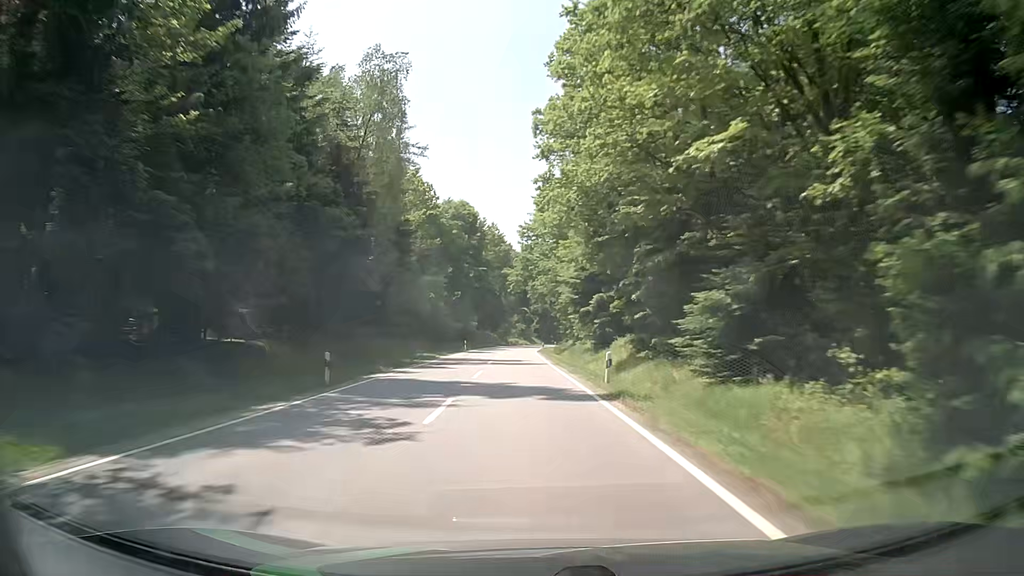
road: tertiary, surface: asphalt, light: Day
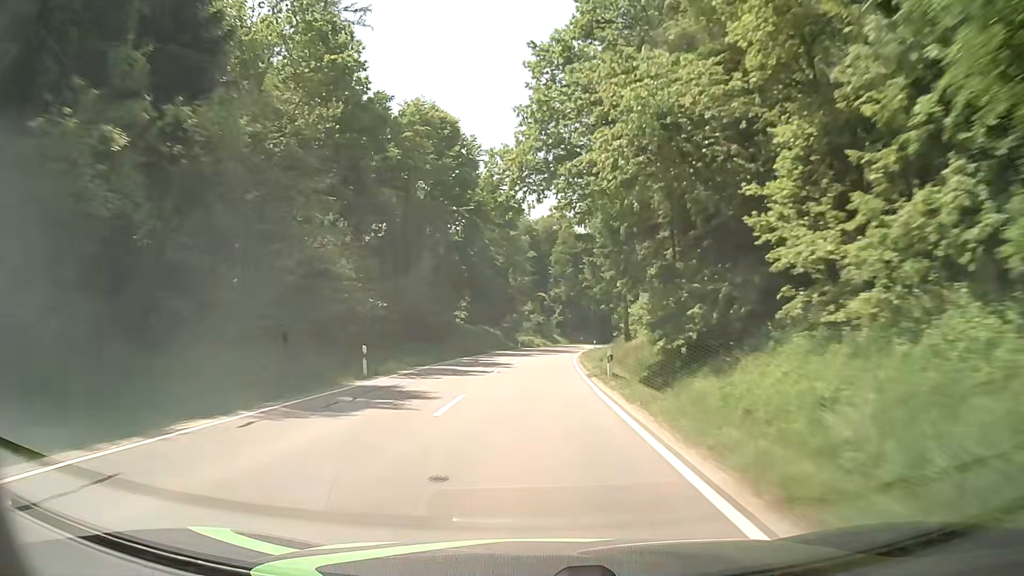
(-1.2, +47.1) m; -2°
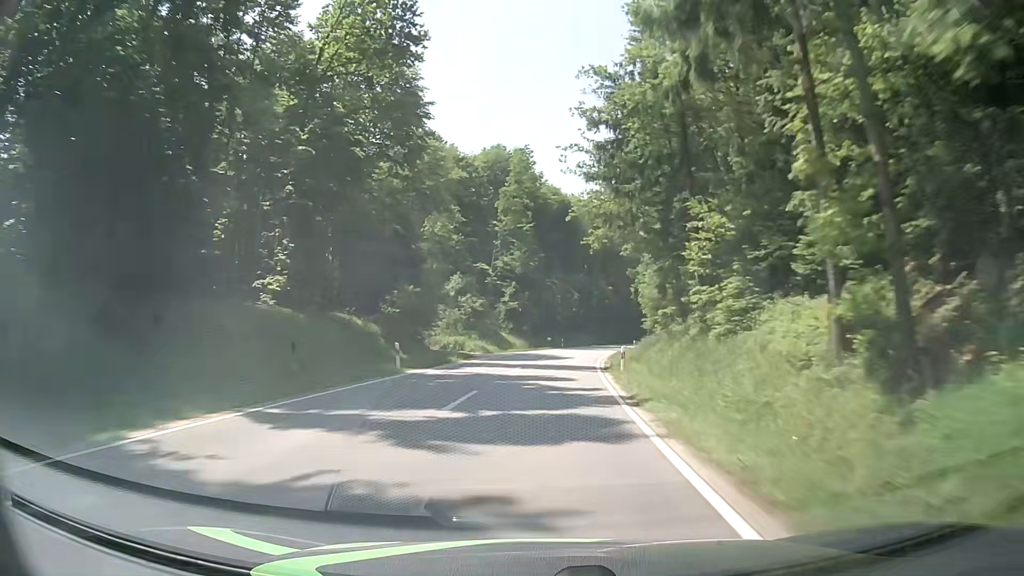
(+1.0, +47.3) m; +3°
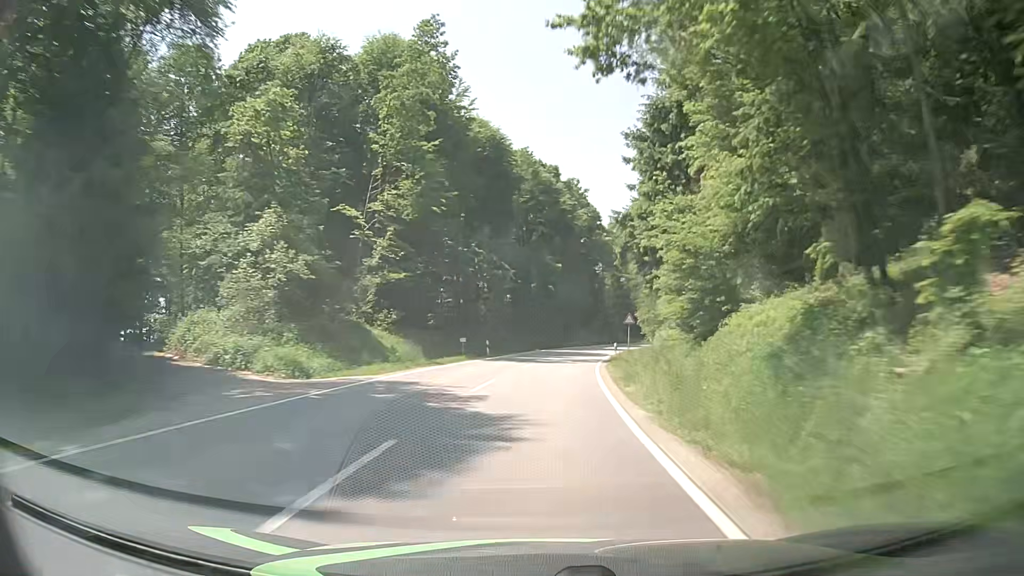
(+1.6, +31.5) m; +6°
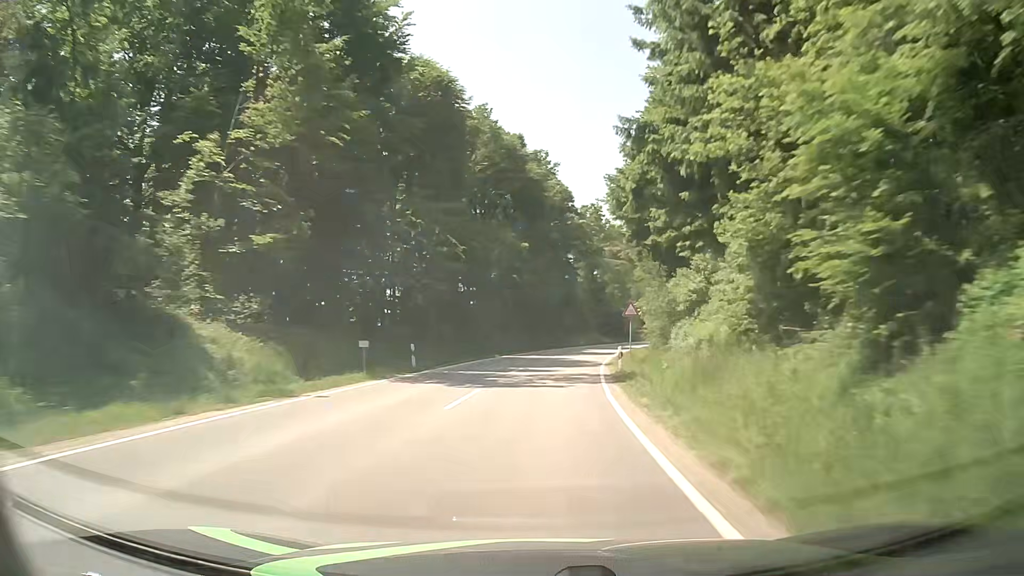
(+0.5, +15.8) m; +3°
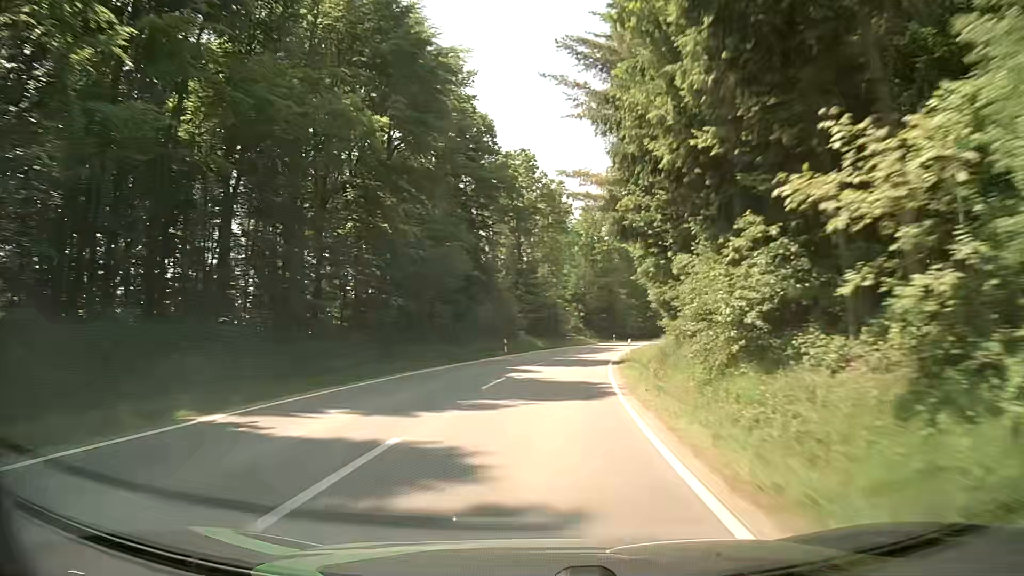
(+2.0, +31.6) m; +7°
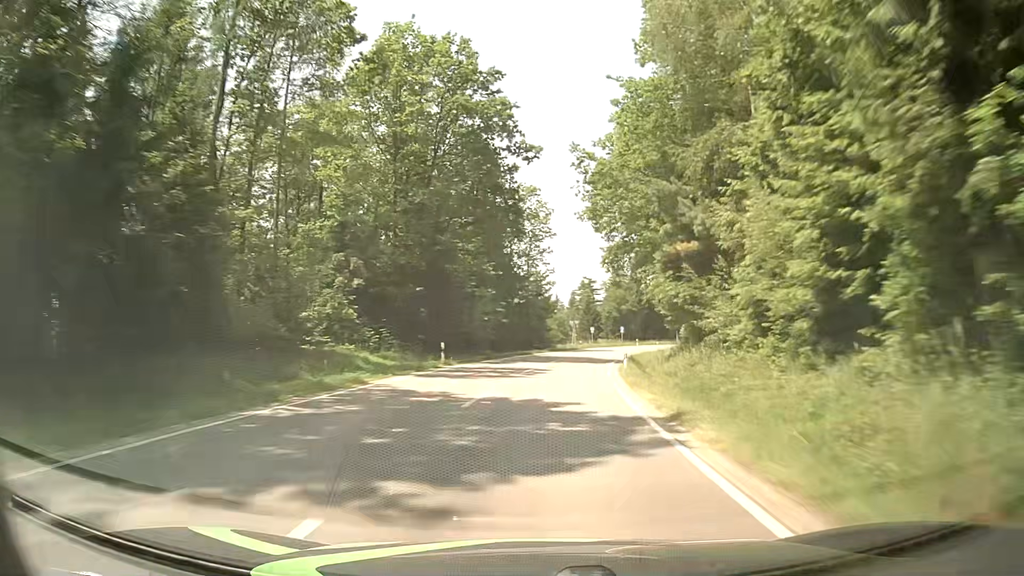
(+8.0, +62.6) m; +14°
(0, +10) (+1, +20) (+2, +30) (+3, +40) (+5, +50) (+7, +59) (+9, +69) (+12, +79) (+16, +88) (+20, +97) m
